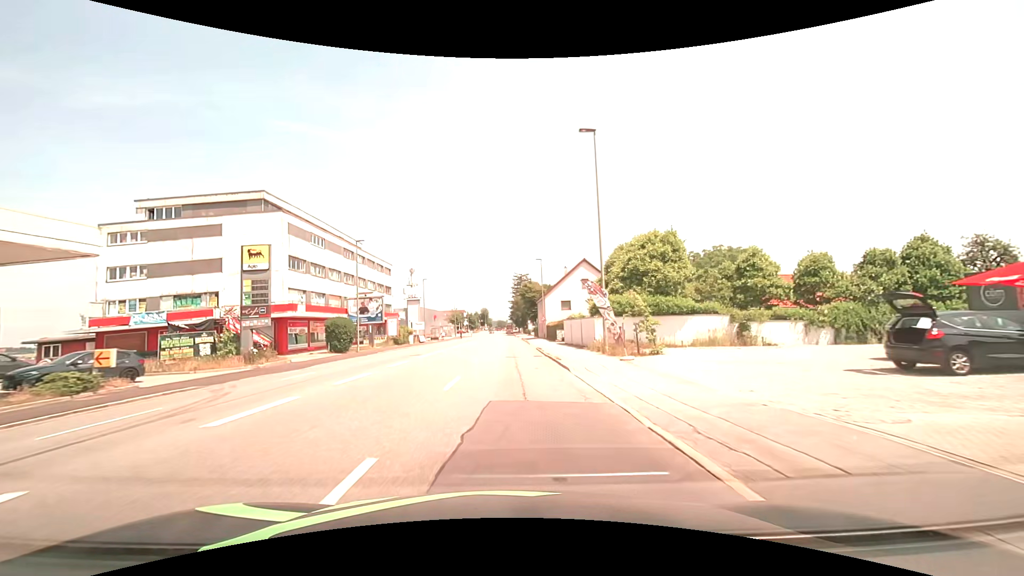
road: tertiary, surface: asphalt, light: Day
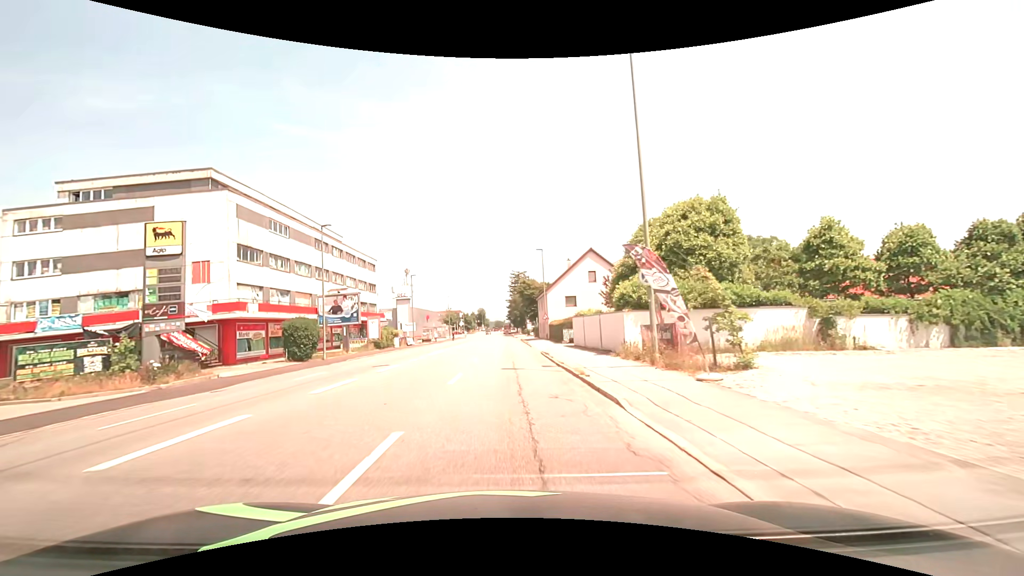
(+0.1, +7.7) m; +1°
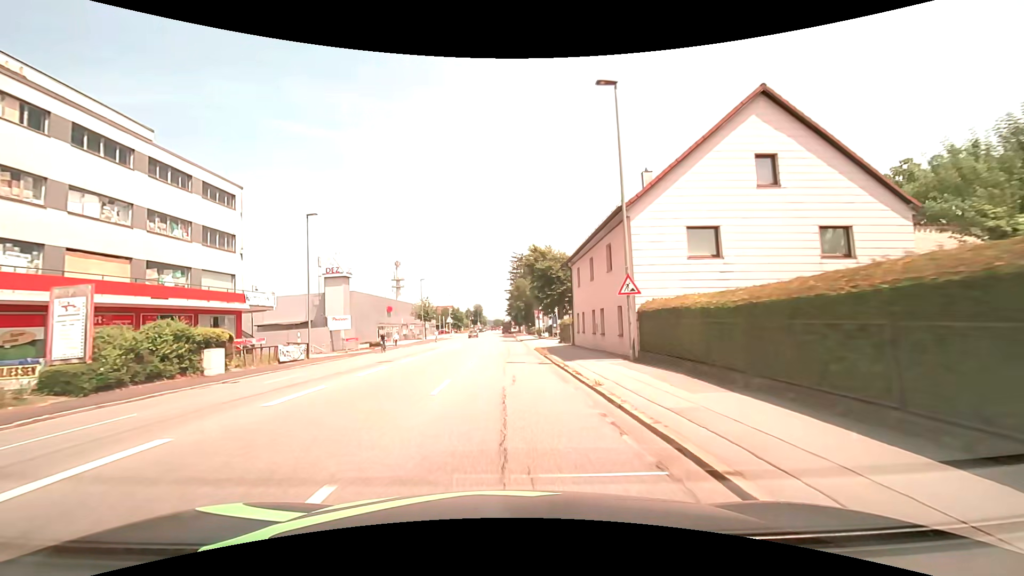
(-0.2, +38.3) m; 0°
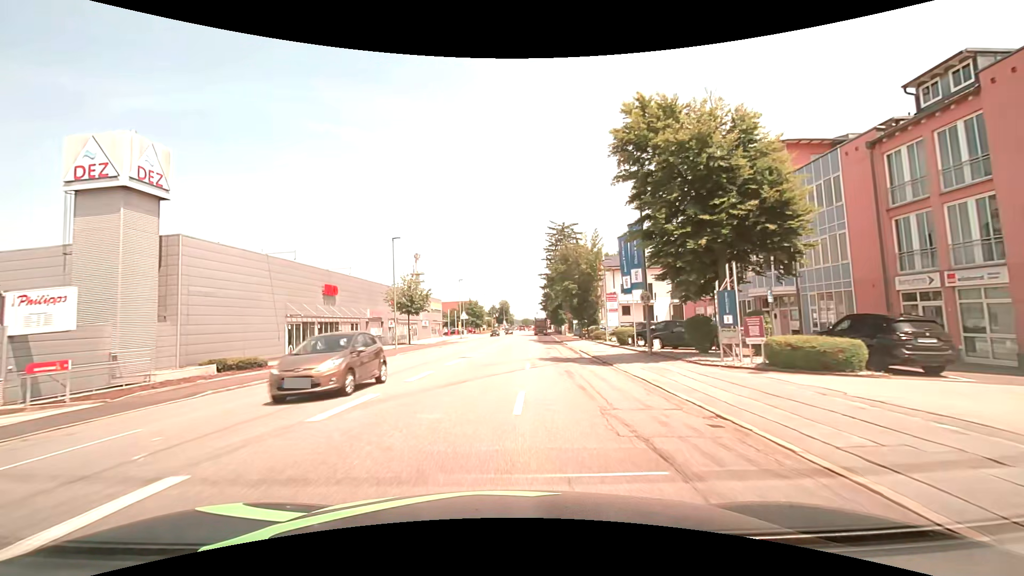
(-1.0, +38.3) m; -3°
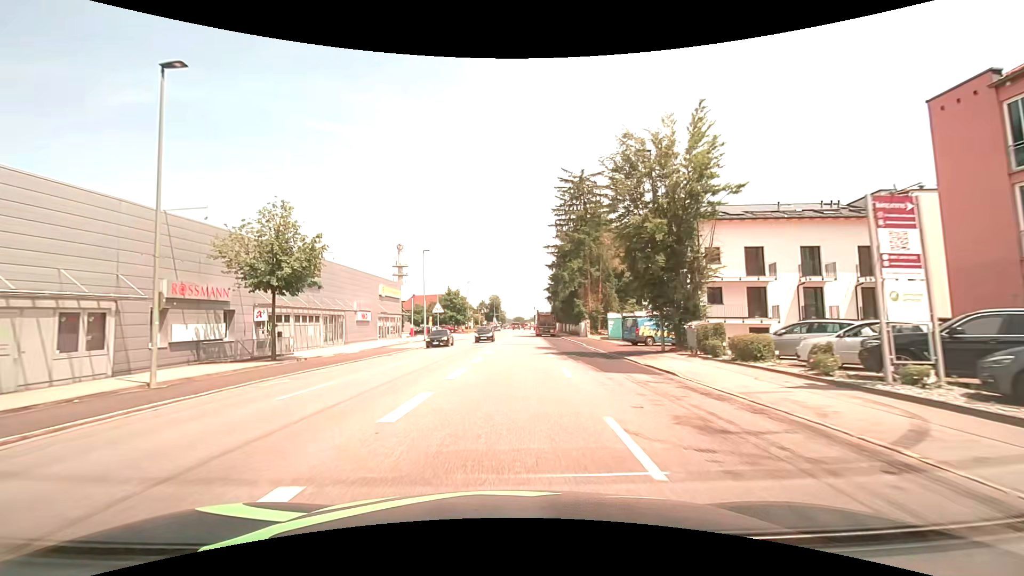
(0.0, +30.6) m; +1°
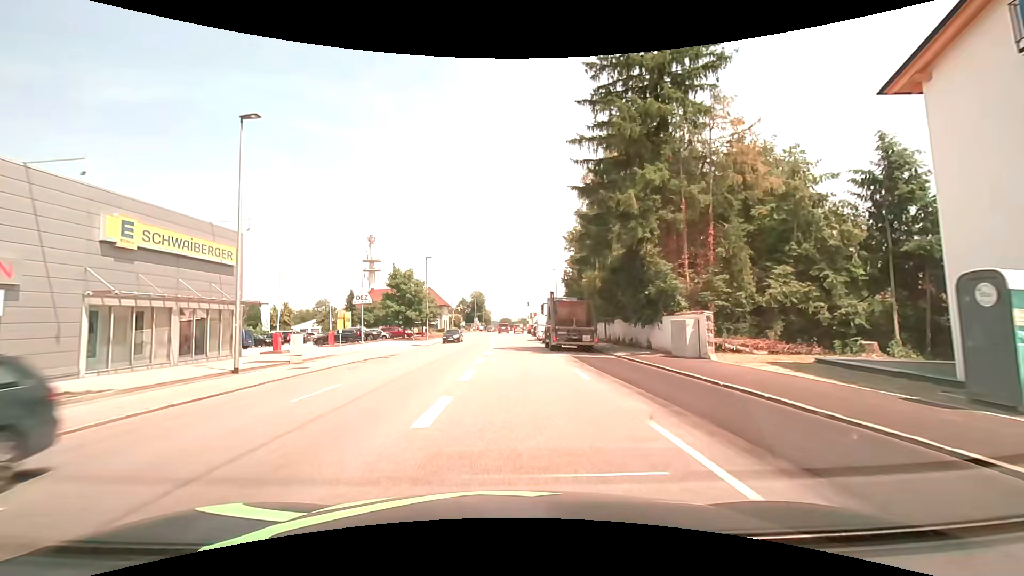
(+0.4, +36.2) m; +1°
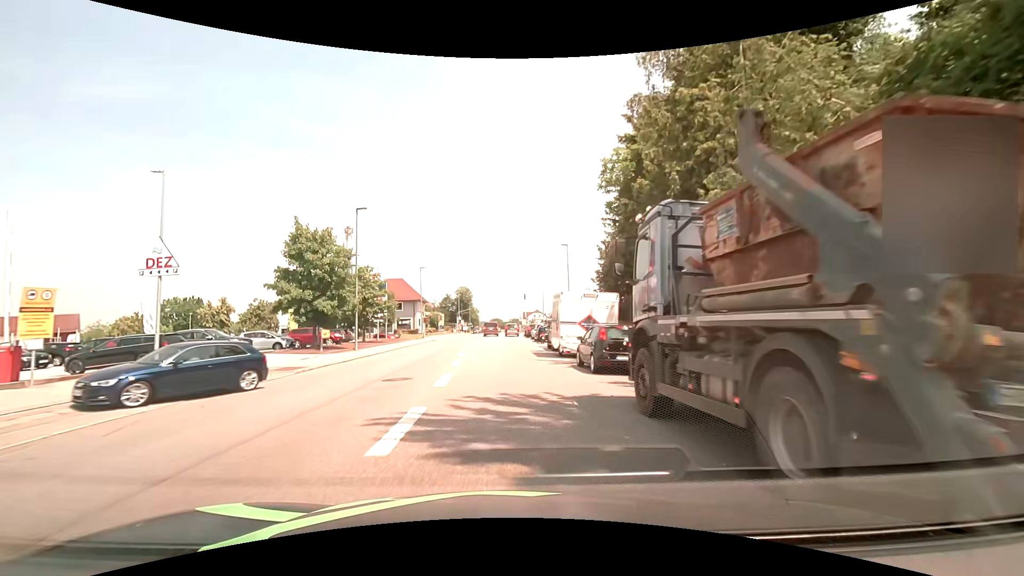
(+0.1, +25.2) m; +1°
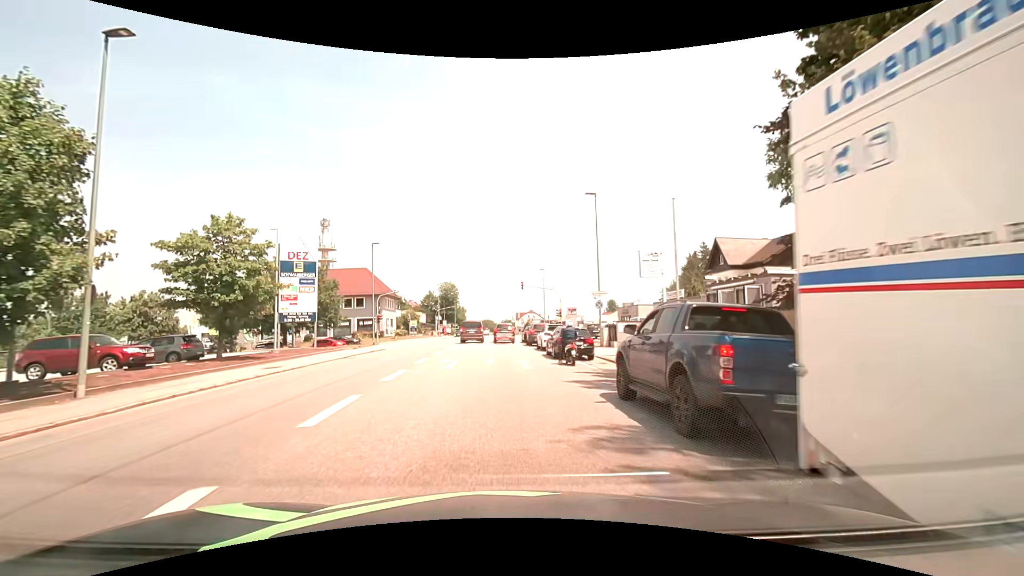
(+0.2, +21.8) m; +1°
(0, +10) (0, +20) (0, +30) (0, +40) (0, +50) (0, +60) (0, +70) (-1, +80) (-1, +90) (-1, +100) m
